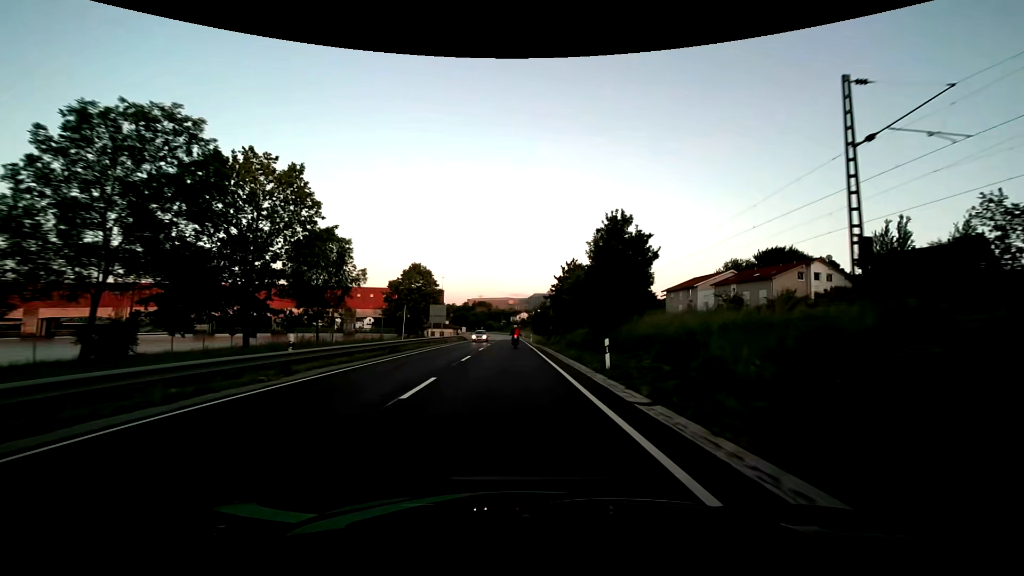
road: primary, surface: asphalt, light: Day
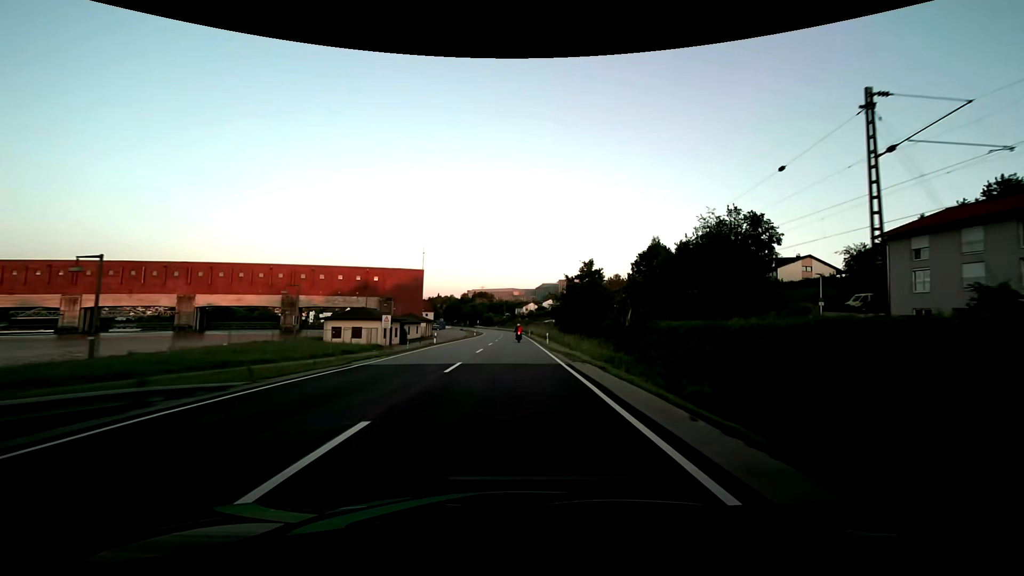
(-0.9, +66.7) m; -1°
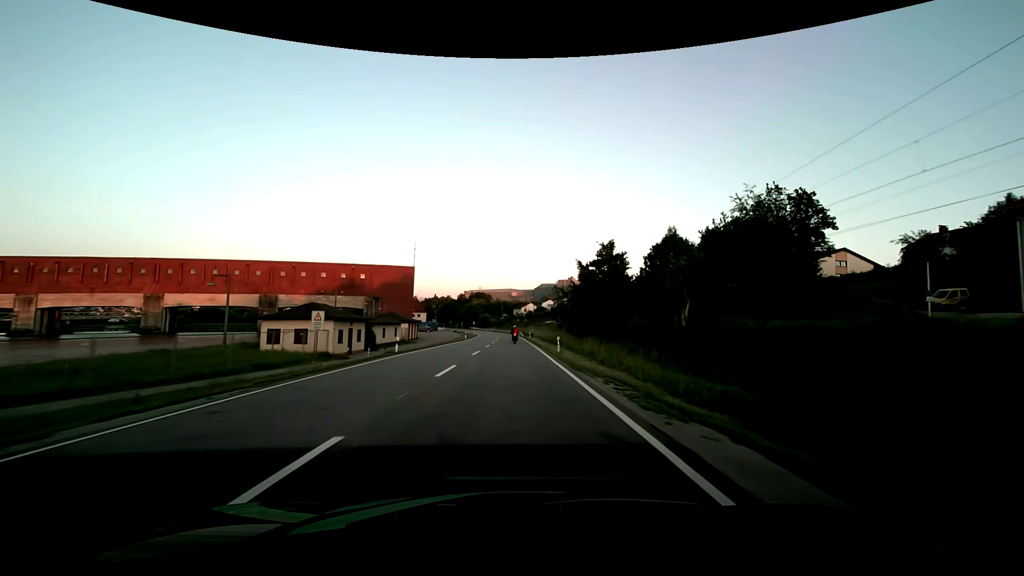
(0.0, +12.9) m; 0°
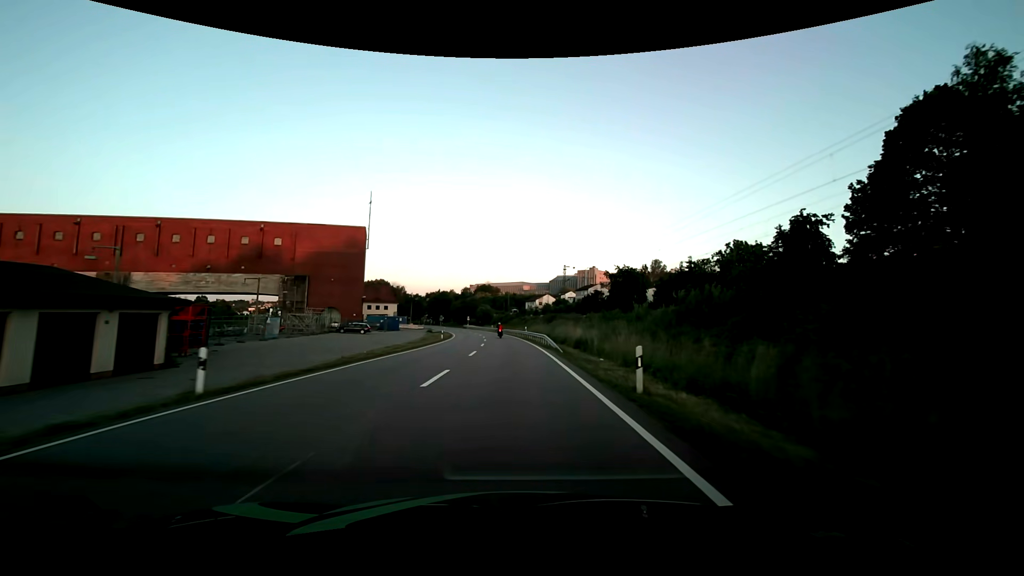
(-0.4, +63.1) m; -1°
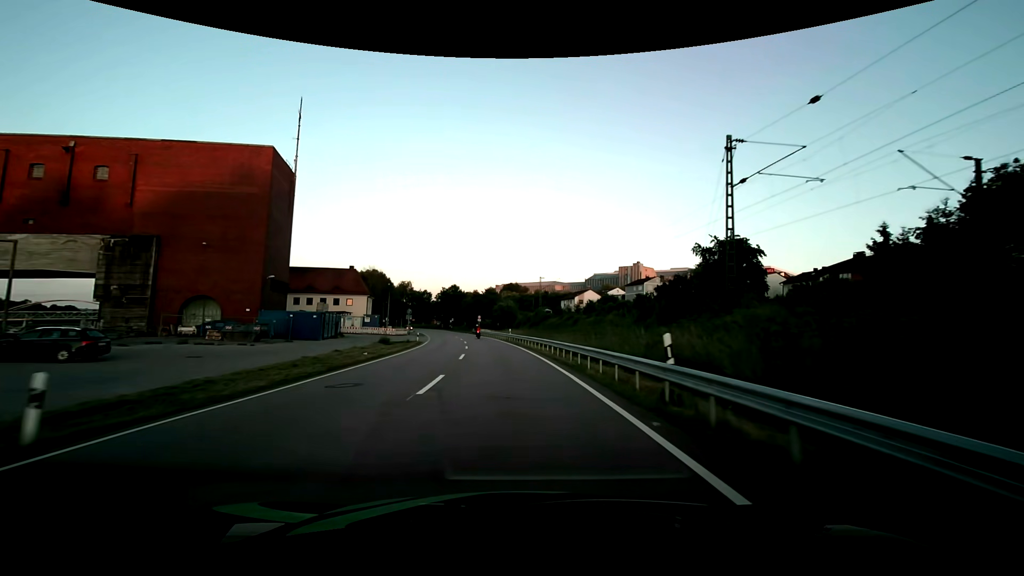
(-1.1, +48.8) m; -3°
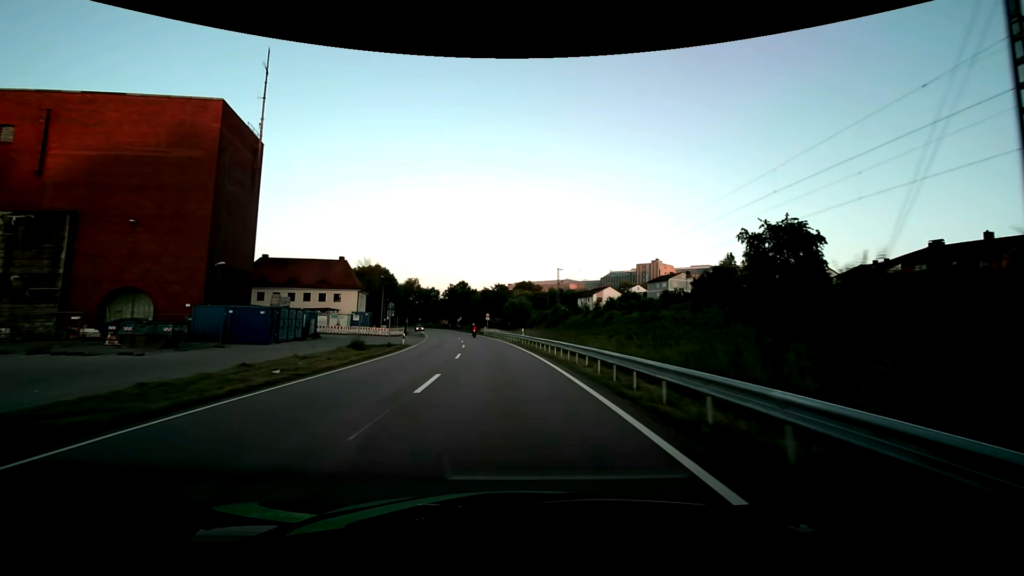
(-0.1, +12.0) m; -1°
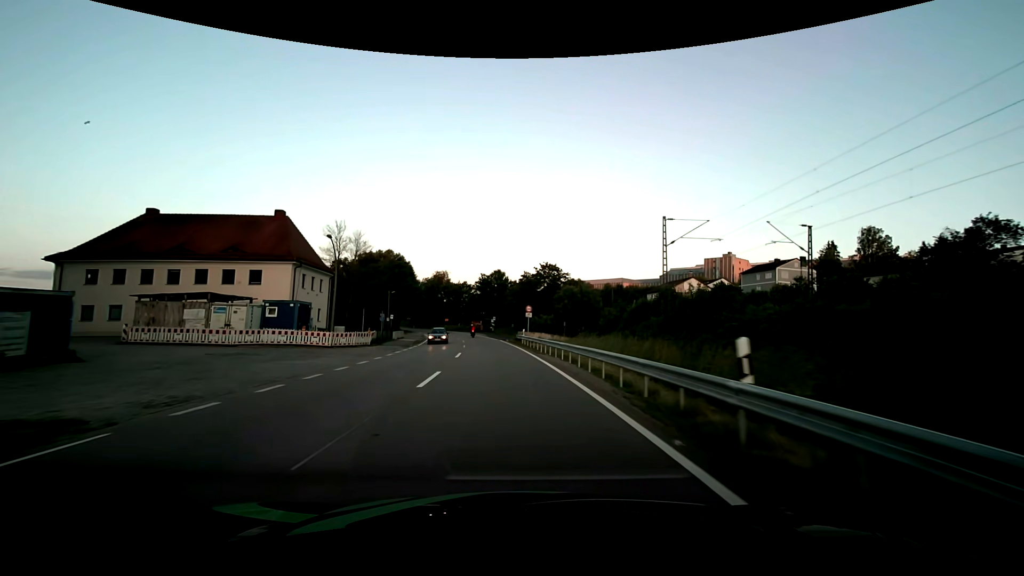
(-1.7, +34.8) m; -5°
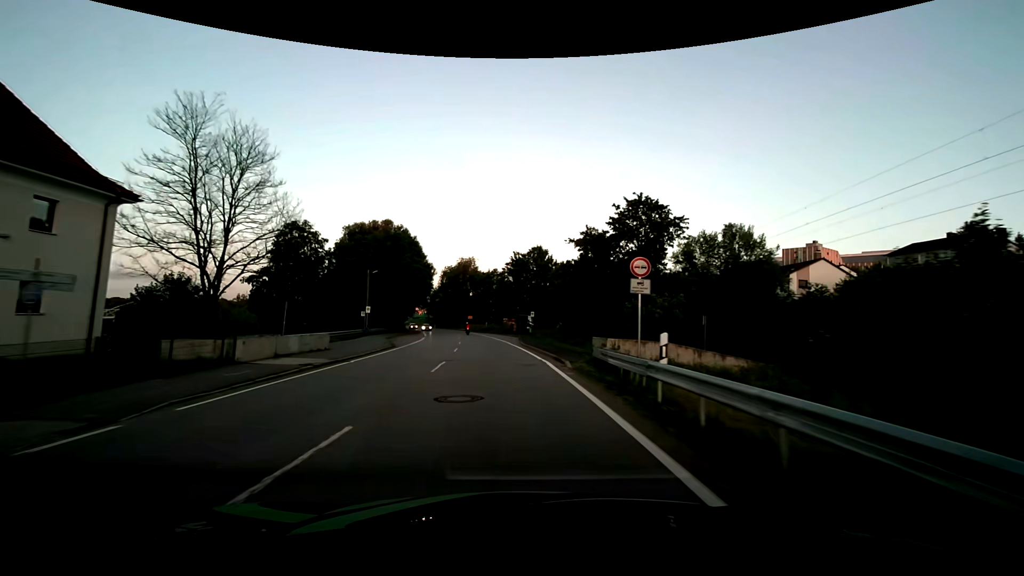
(-1.2, +32.9) m; -4°
(0, +10) (-1, +20) (-1, +30) (-2, +40) (-3, +50) (-5, +60) (-6, +70) (-8, +79) (-11, +89) (-13, +99) m
